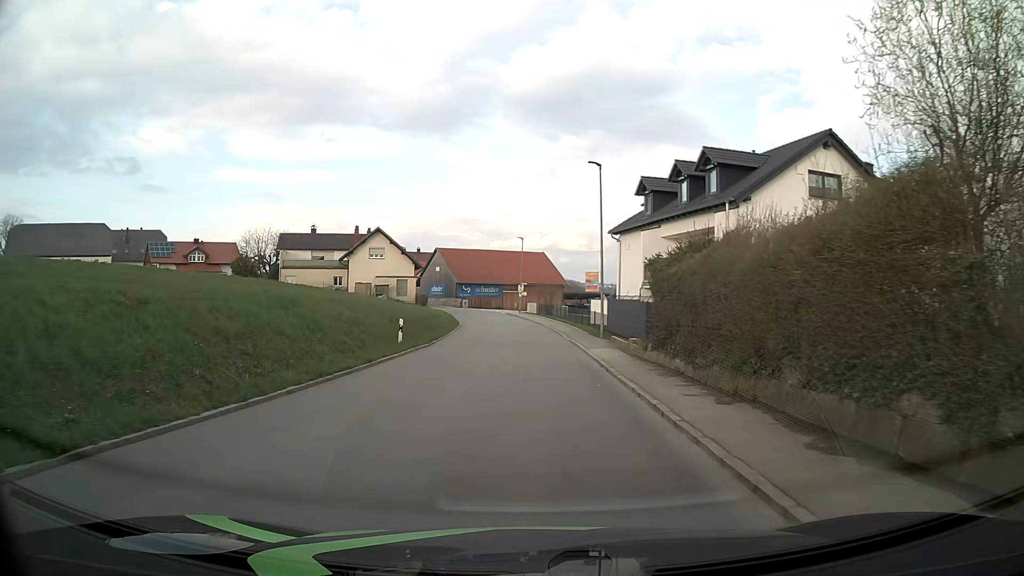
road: tertiary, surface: asphalt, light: Day
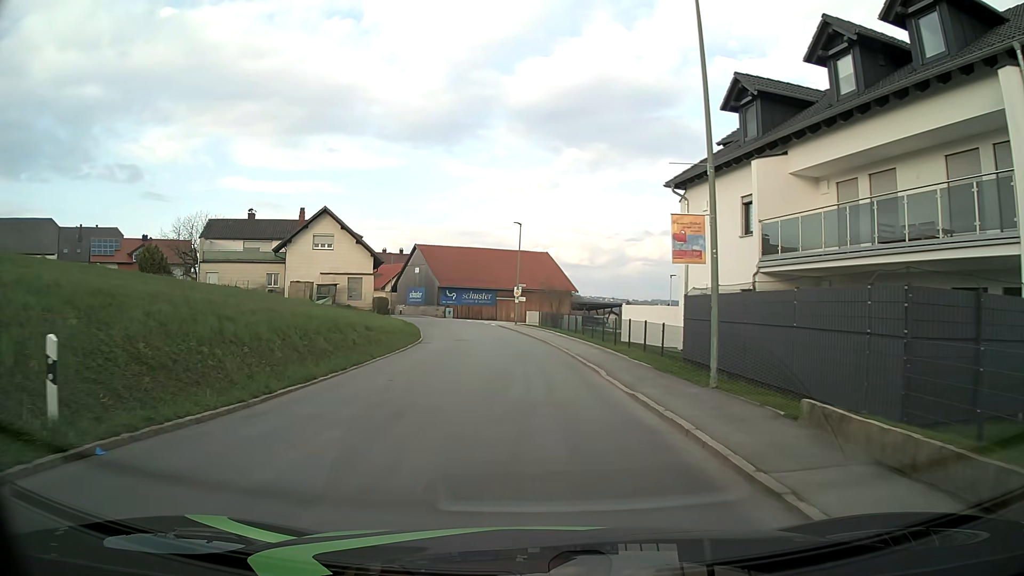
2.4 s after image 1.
(0.0, +18.9) m; 0°
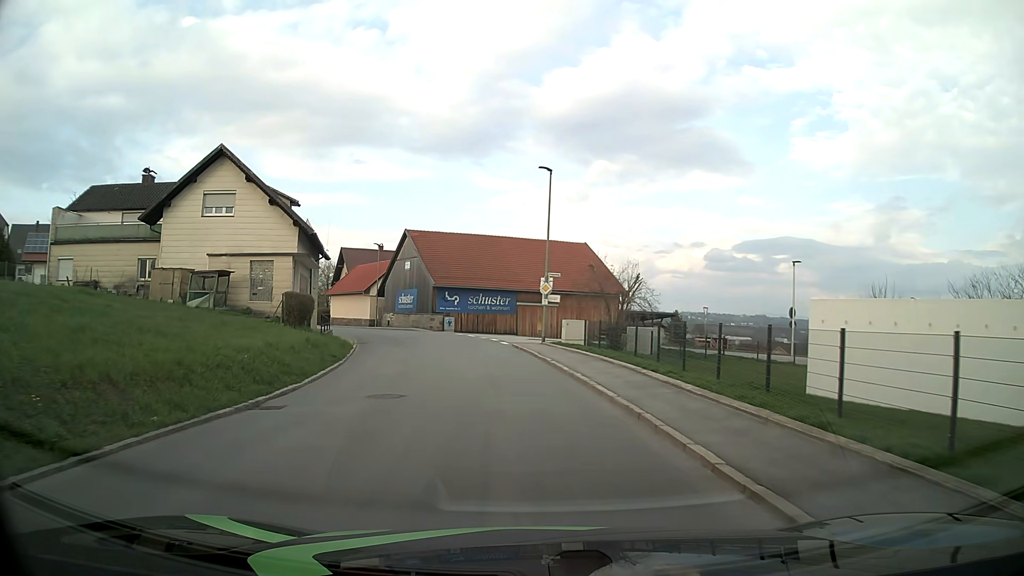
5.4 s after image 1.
(-0.4, +22.4) m; -3°
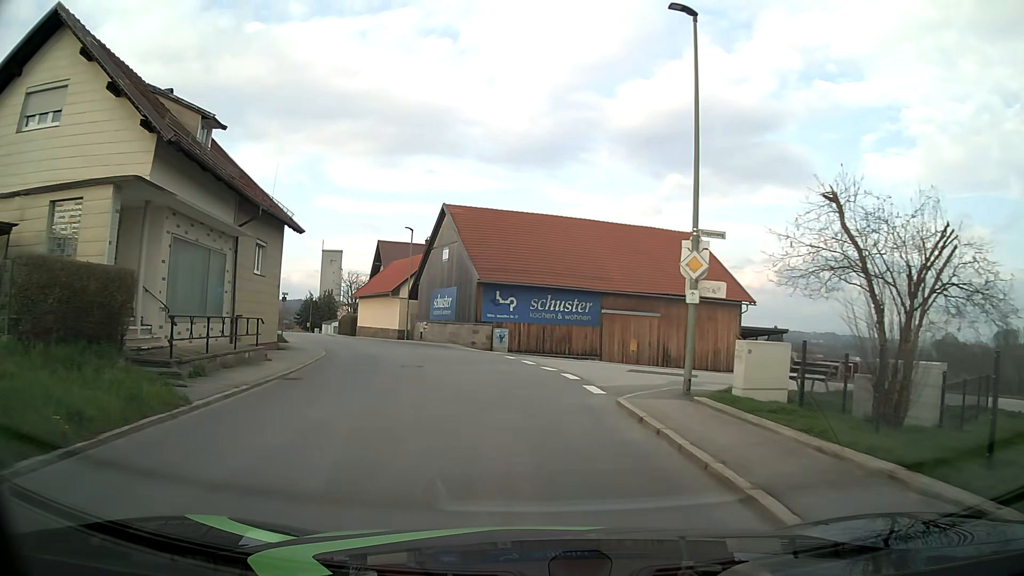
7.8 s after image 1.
(-0.8, +17.6) m; -6°
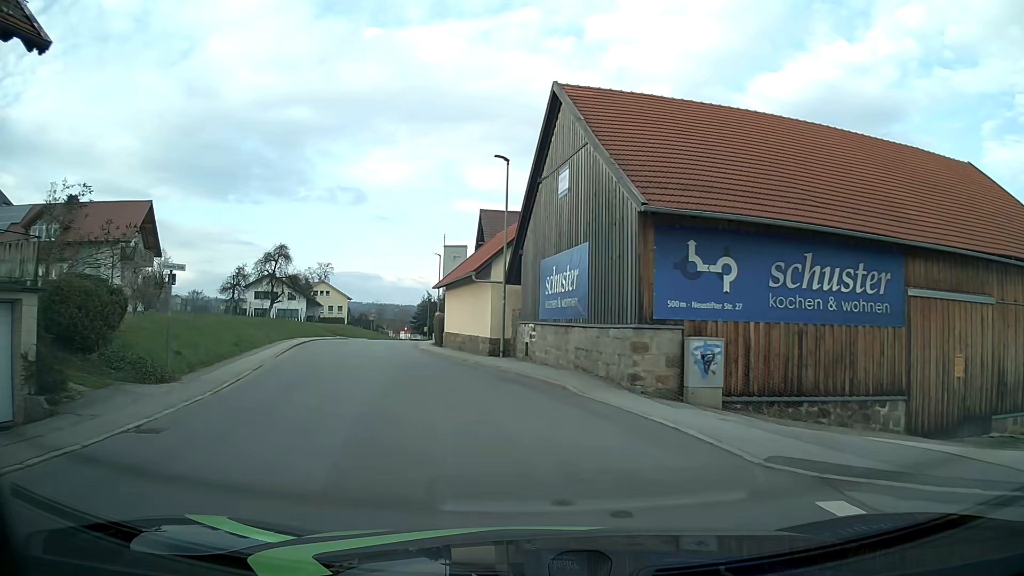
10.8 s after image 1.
(-1.9, +21.8) m; -12°
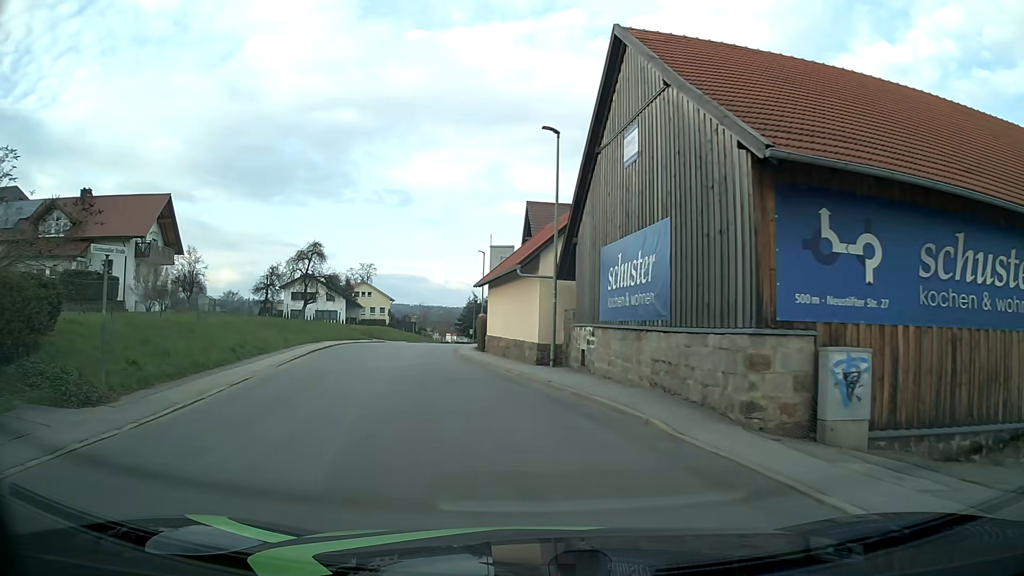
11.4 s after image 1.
(-0.2, +4.4) m; -5°
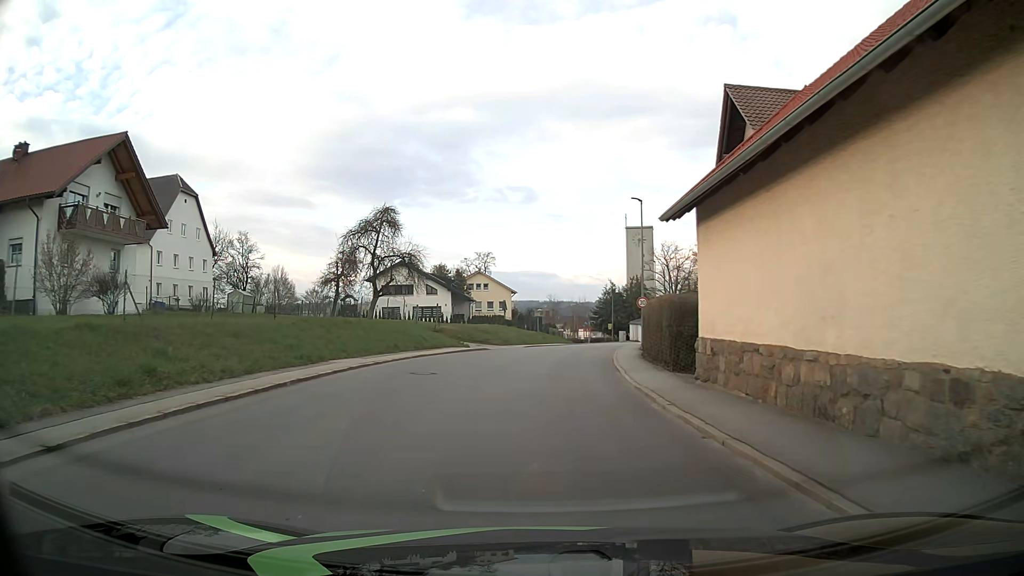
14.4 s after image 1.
(-2.9, +22.3) m; -10°
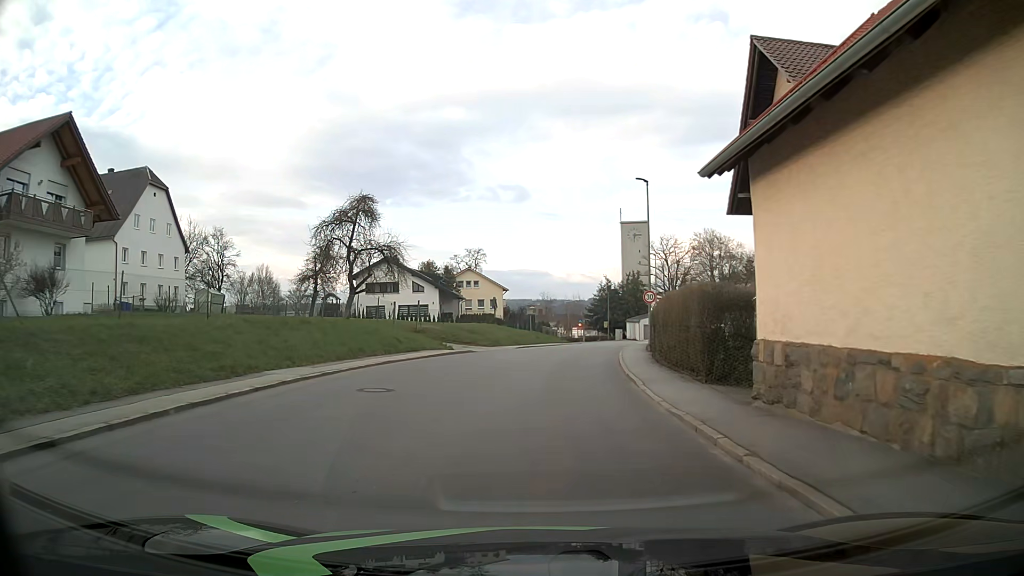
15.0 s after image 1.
(0.0, +4.6) m; +1°
(0, +10) (+1, +20) (+1, +30) (+3, +40) (+5, +50) (+7, +59) (+9, +69) (+10, +79) (+10, +89) (+9, +99) m
